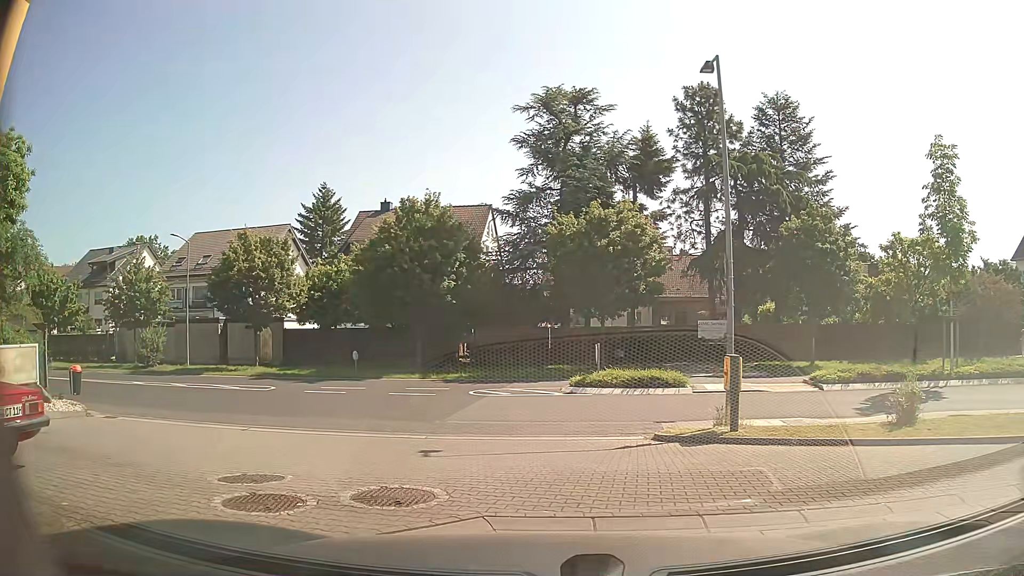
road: service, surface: paving_stones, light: Day
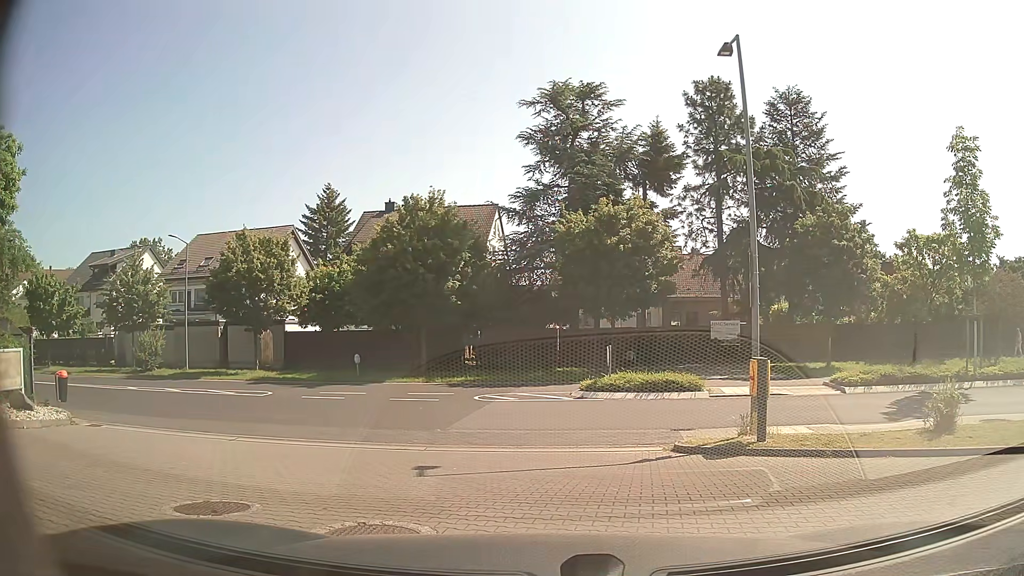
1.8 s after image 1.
(0.0, +1.0) m; 0°
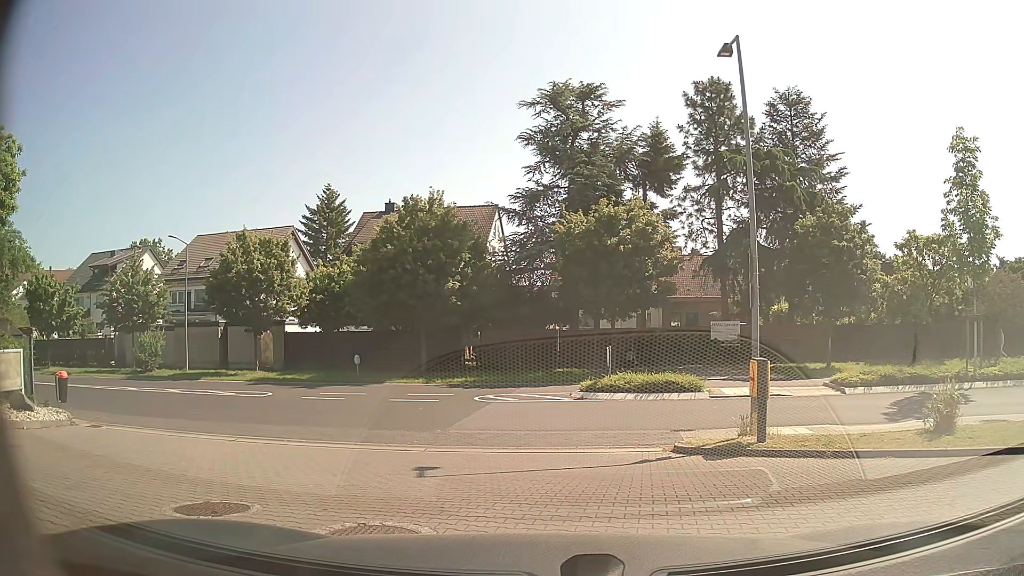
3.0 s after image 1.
(0.0, 0.0) m; 0°
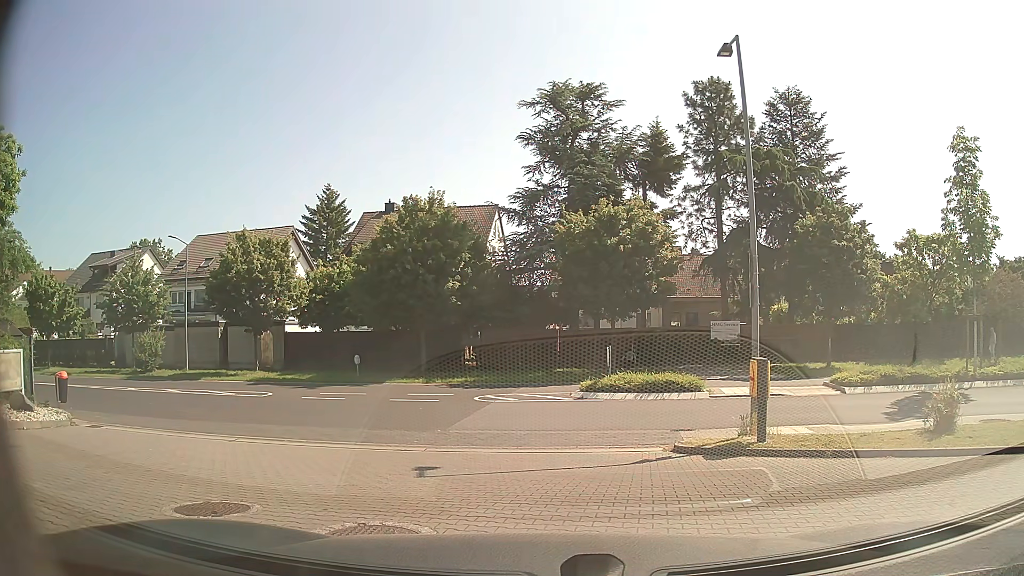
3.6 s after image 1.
(0.0, 0.0) m; 0°
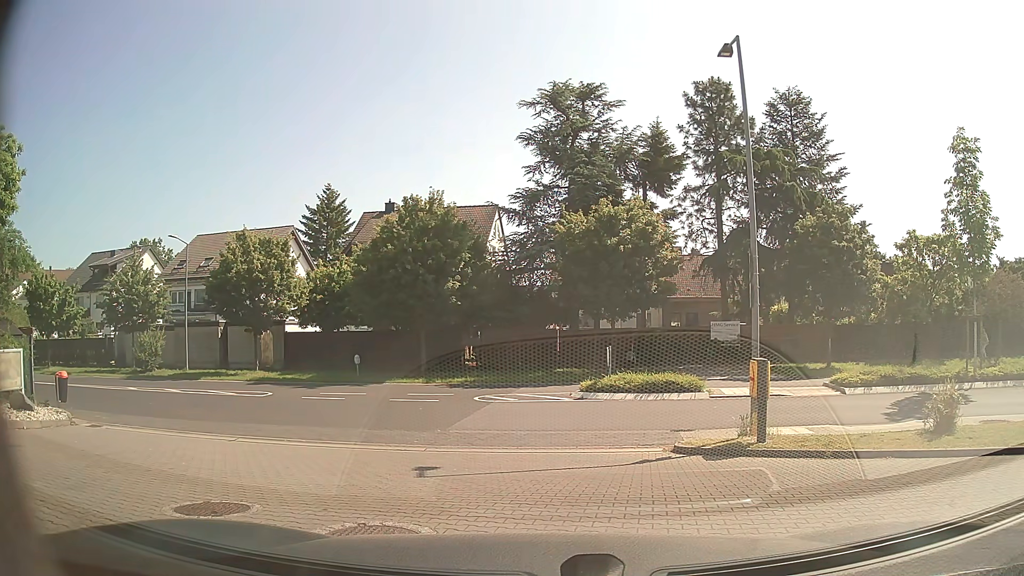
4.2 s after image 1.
(0.0, 0.0) m; 0°
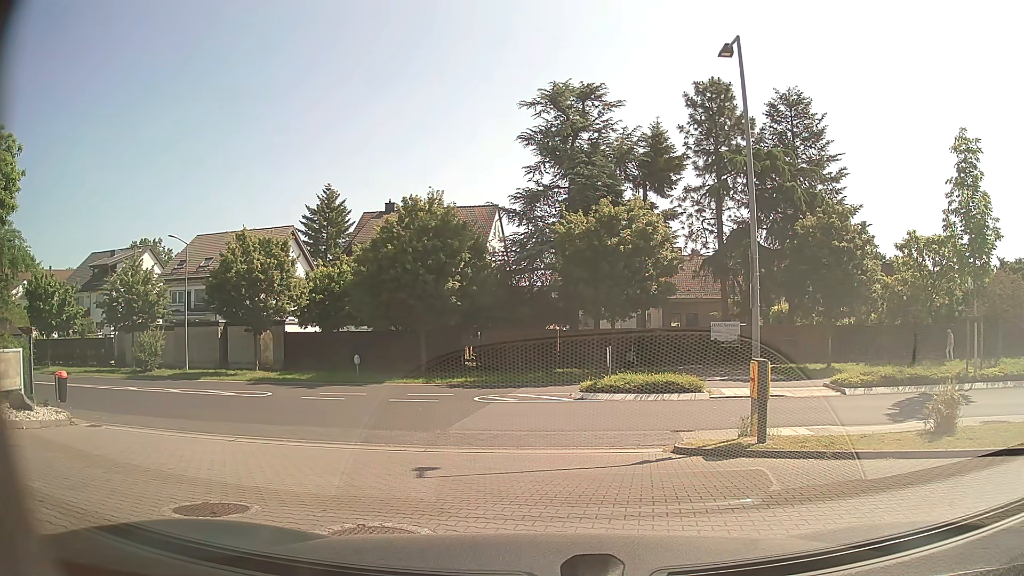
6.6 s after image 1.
(0.0, 0.0) m; 0°
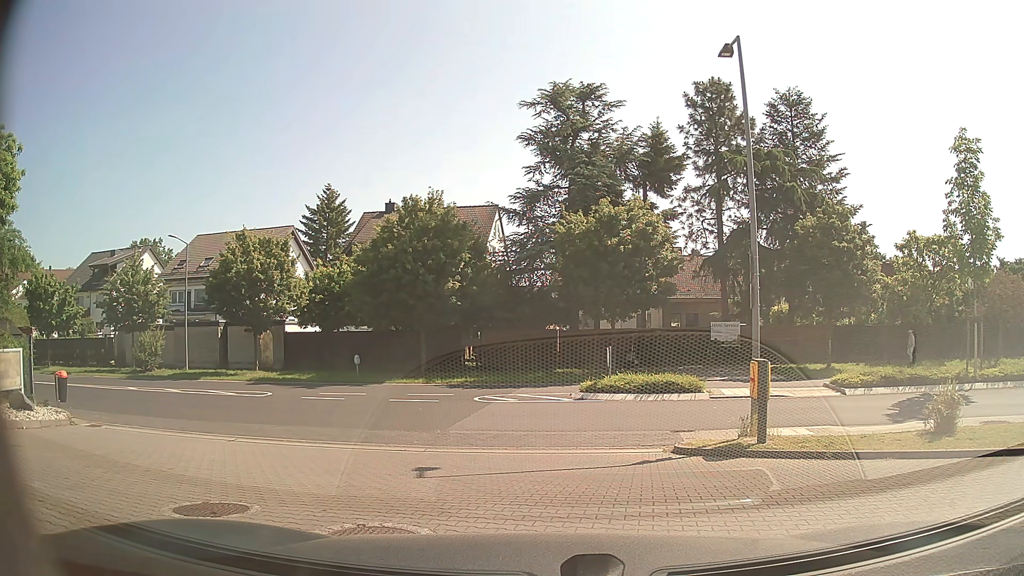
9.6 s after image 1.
(0.0, +0.1) m; 0°
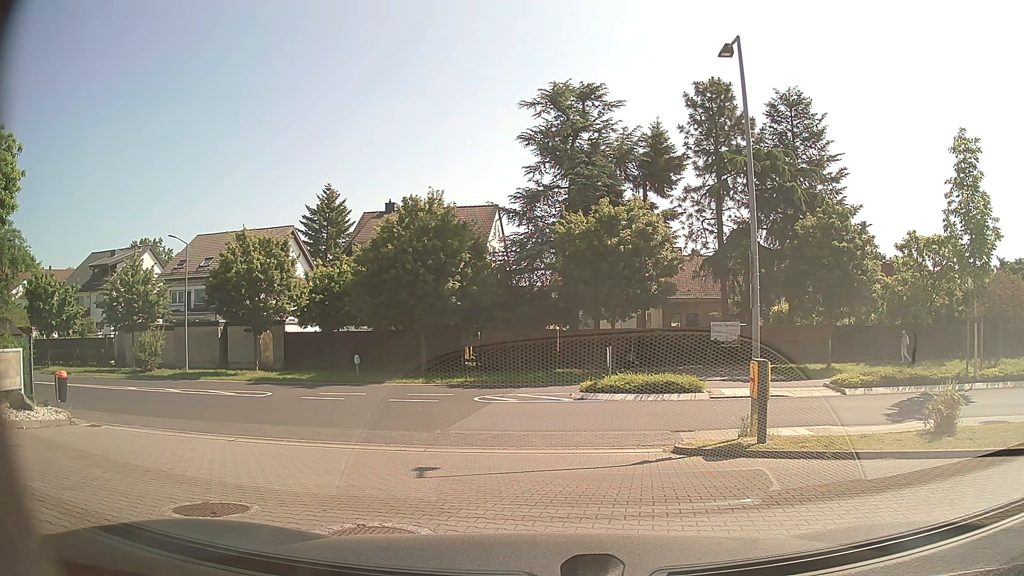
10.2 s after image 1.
(0.0, 0.0) m; 0°
